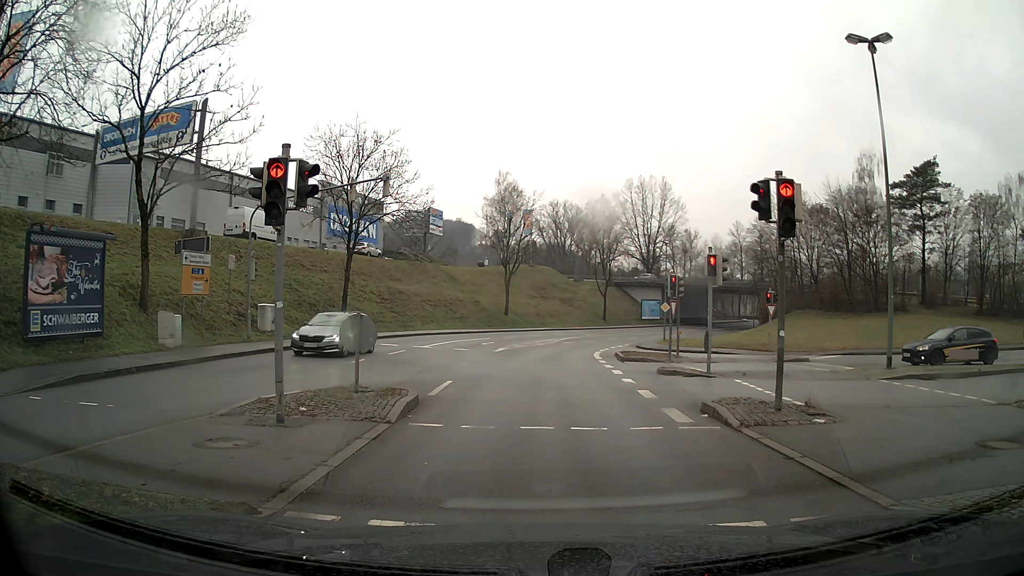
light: Day
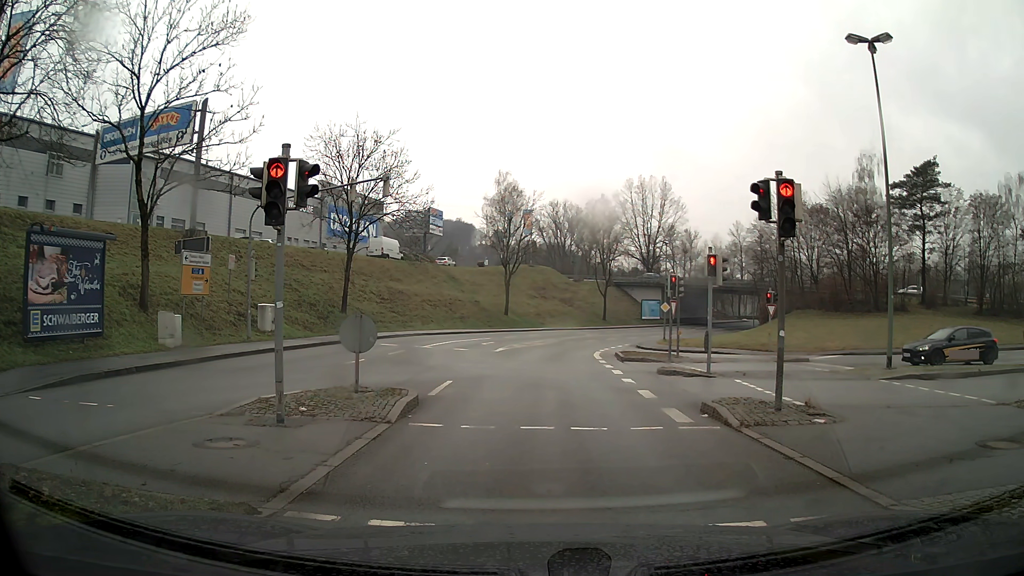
(0.0, 0.0) m; 0°
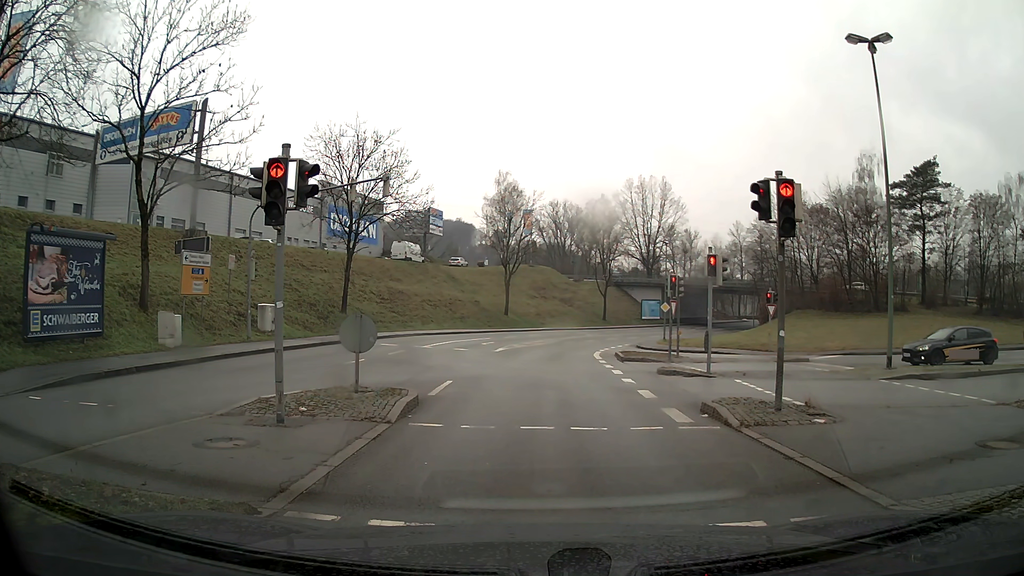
(0.0, 0.0) m; 0°
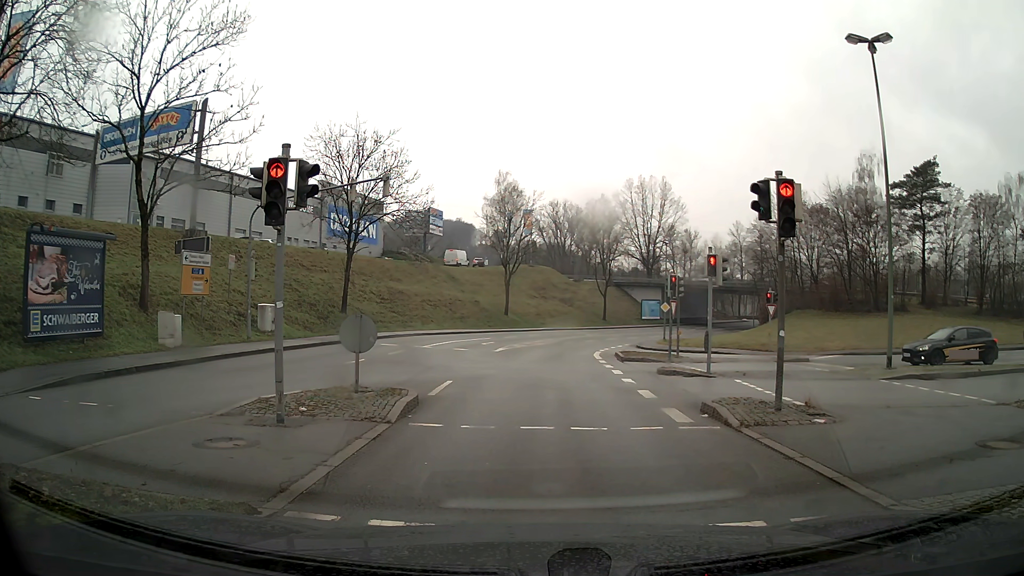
(0.0, 0.0) m; 0°
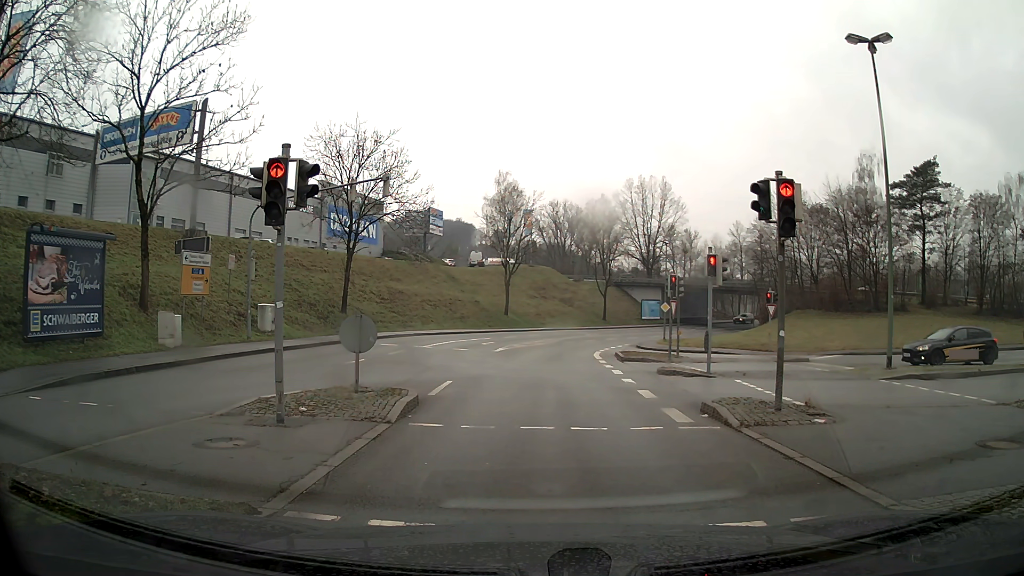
(0.0, 0.0) m; 0°
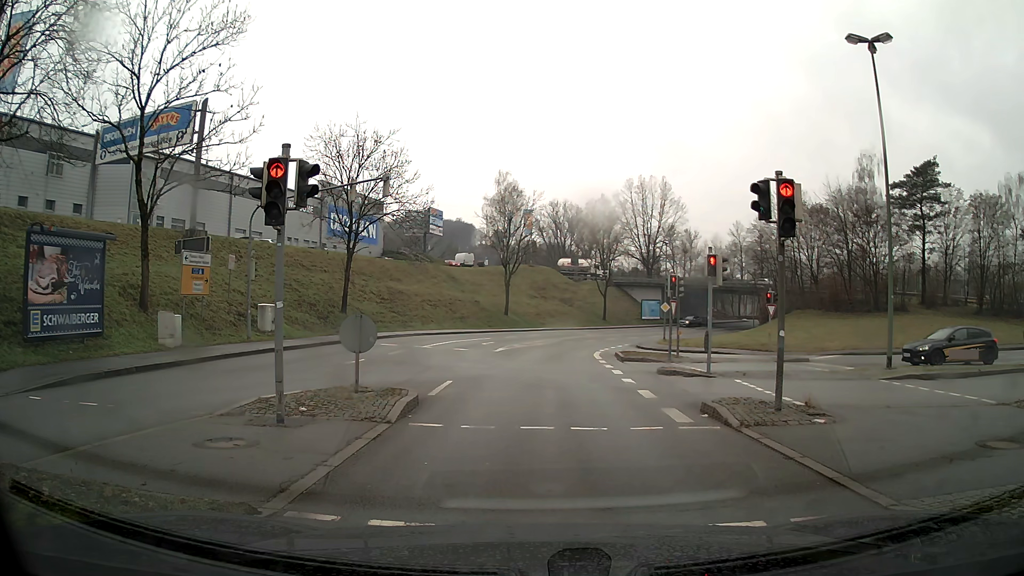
(0.0, 0.0) m; 0°
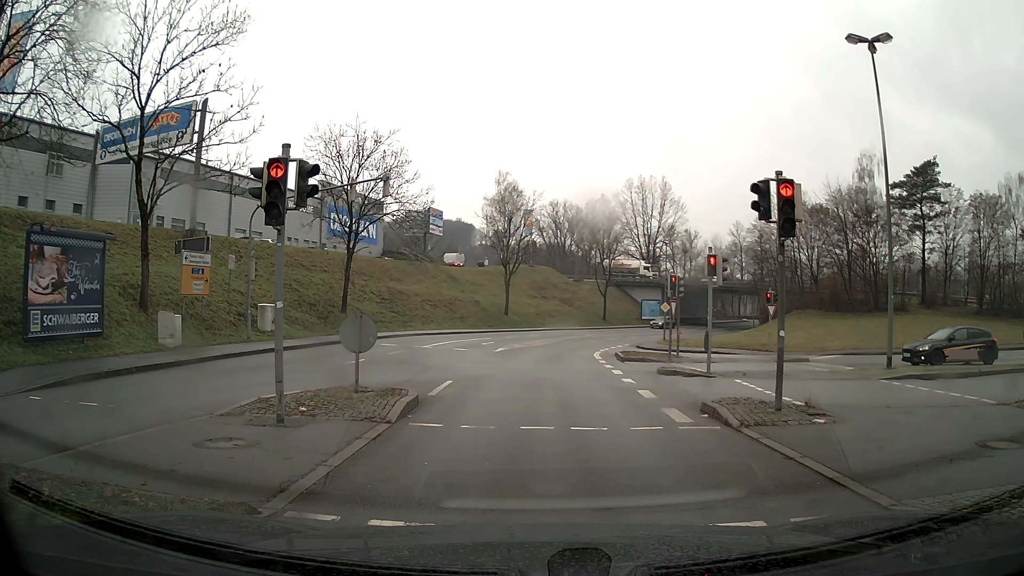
(0.0, 0.0) m; 0°
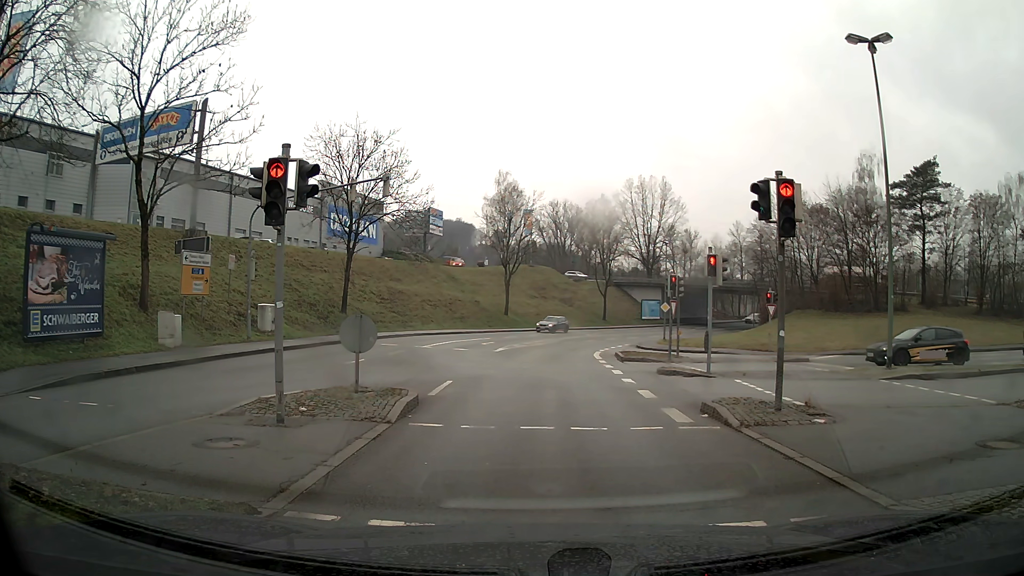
(0.0, 0.0) m; 0°
(0, +10) (+1, +20) (+2, +30) (+3, +40) (+6, +49) (+10, +59) (+15, +67) (+21, +75) (+27, +83) (+34, +91) m
